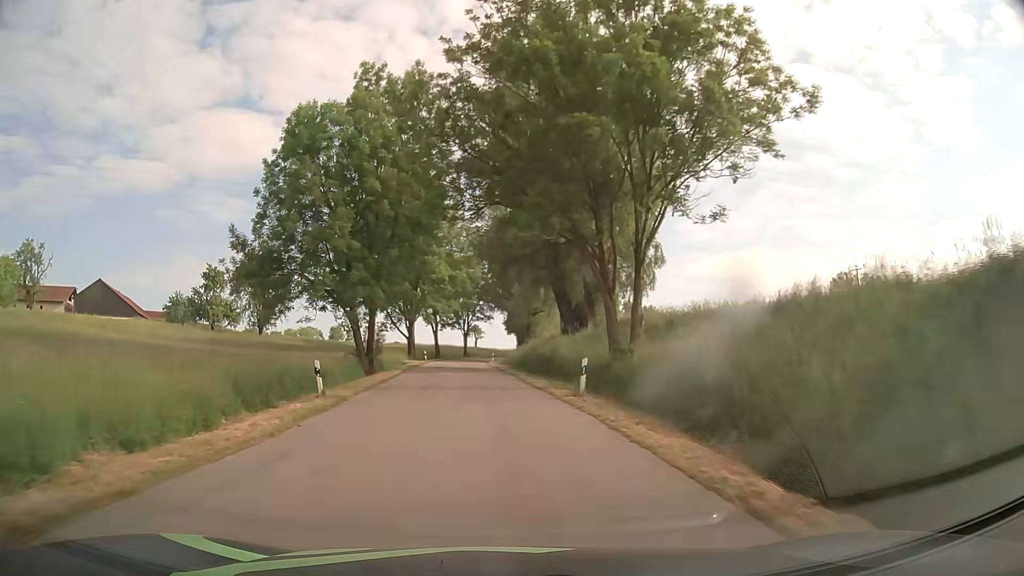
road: tertiary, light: Day
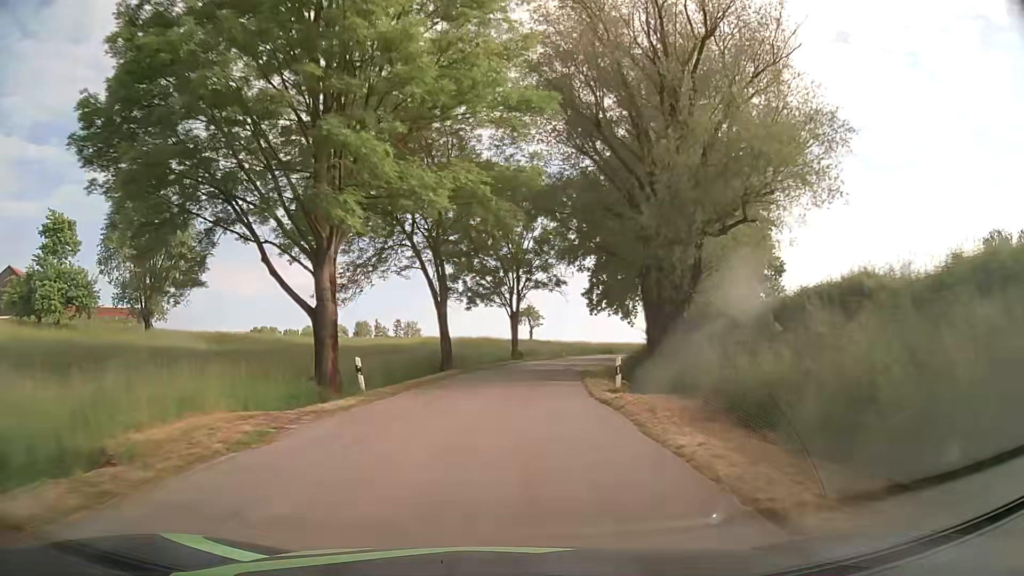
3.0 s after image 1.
(-3.2, +50.8) m; -4°
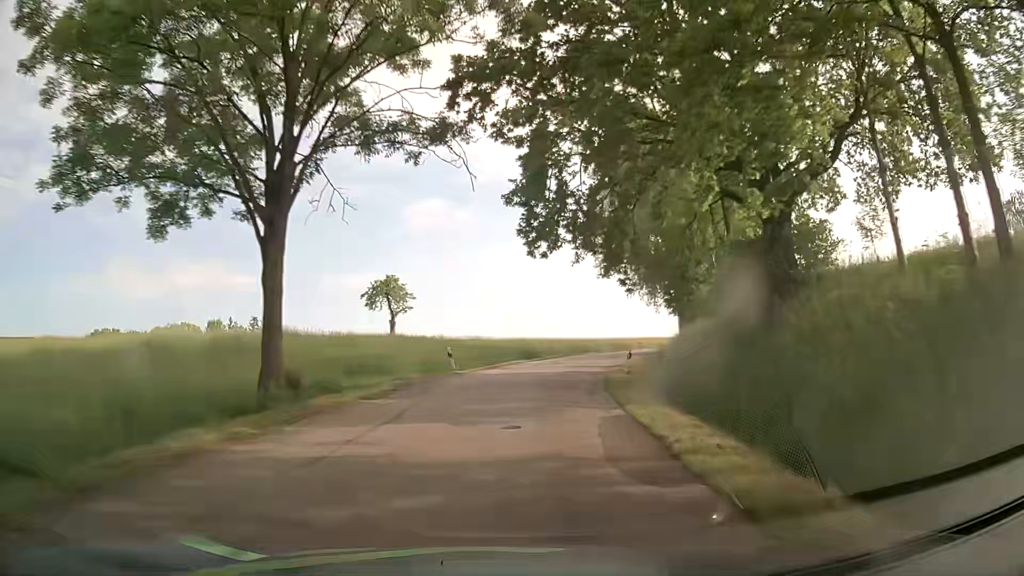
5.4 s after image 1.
(+2.4, +40.3) m; +9°
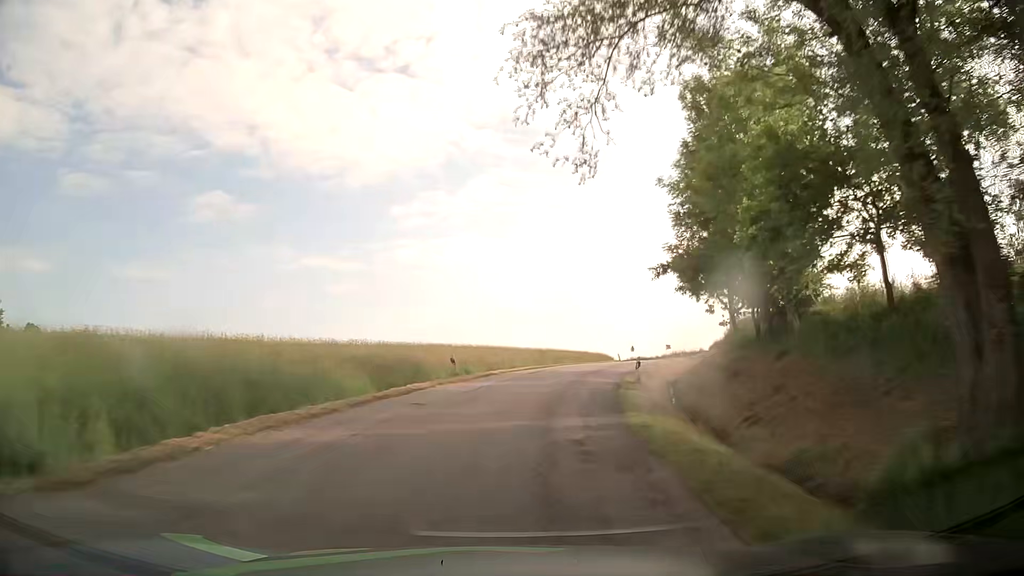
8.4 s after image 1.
(+7.7, +48.2) m; +20°
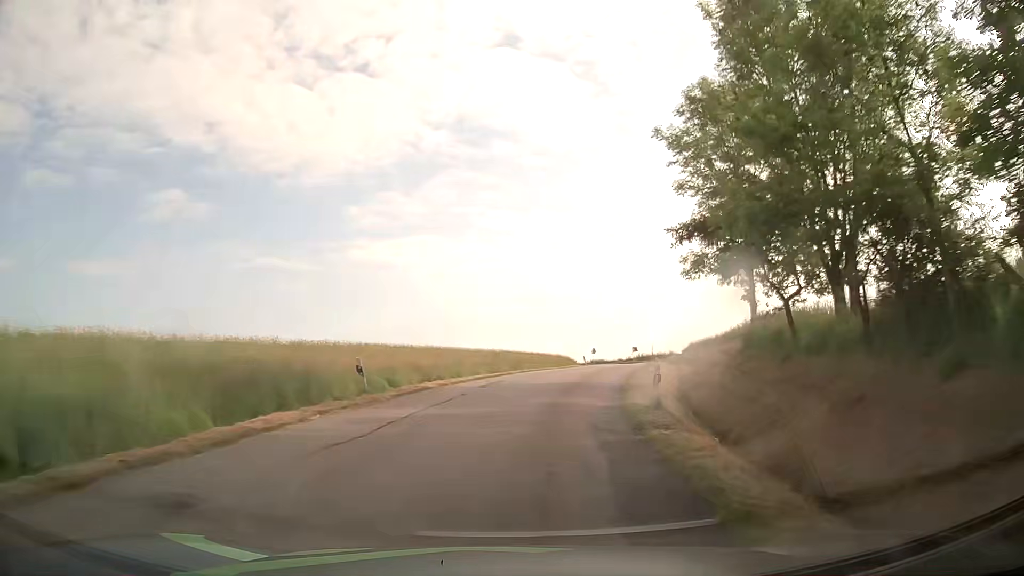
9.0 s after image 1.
(+0.2, +9.6) m; +4°
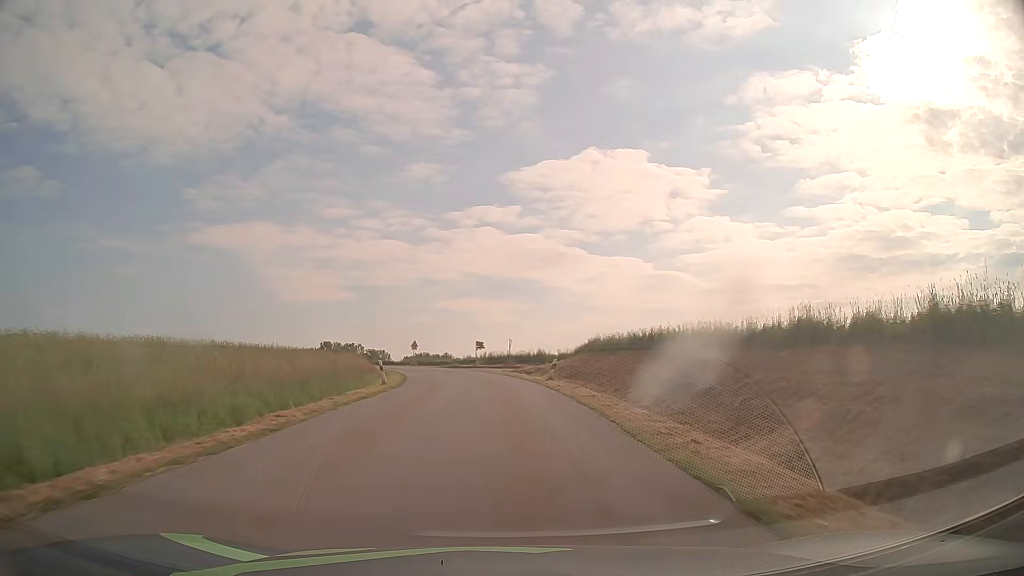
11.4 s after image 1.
(+5.4, +37.5) m; +15°
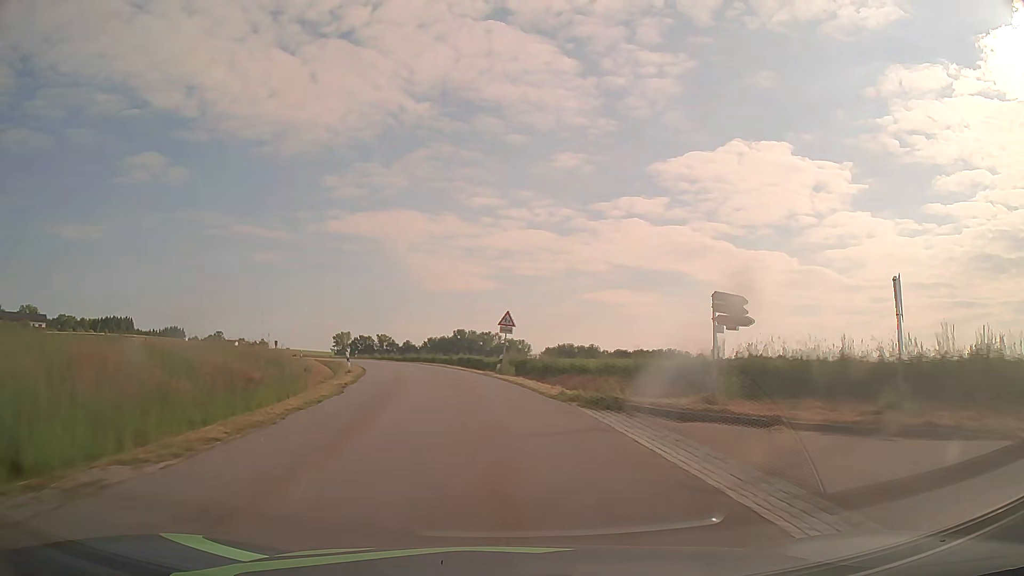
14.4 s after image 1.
(-3.3, +47.4) m; -12°
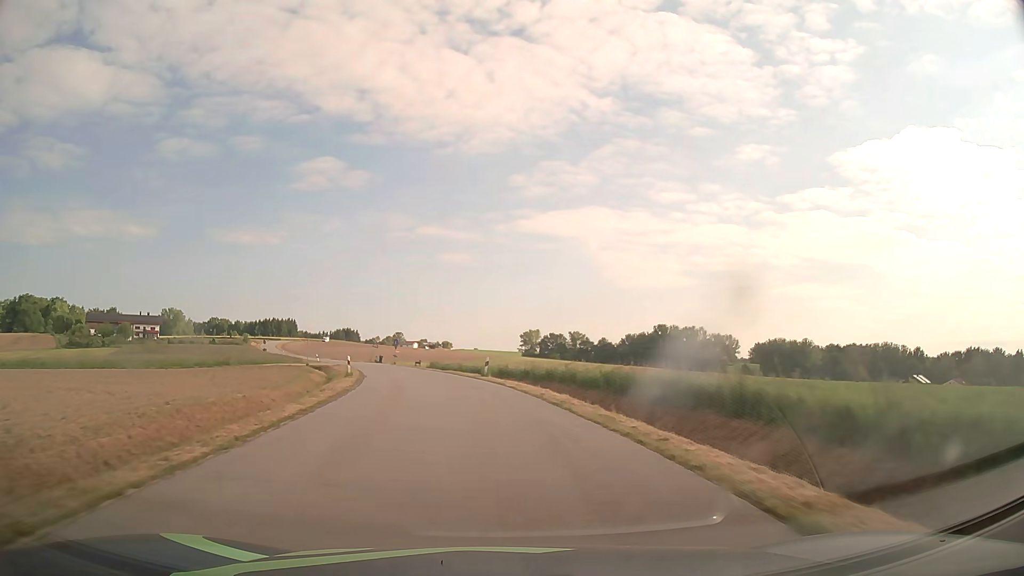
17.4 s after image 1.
(-7.3, +48.7) m; -16°
(0, +10) (-1, +20) (-3, +30) (-5, +40) (-8, +49) (-11, +59) (-14, +68) (-18, +78) (-21, +87) (-25, +96) m
